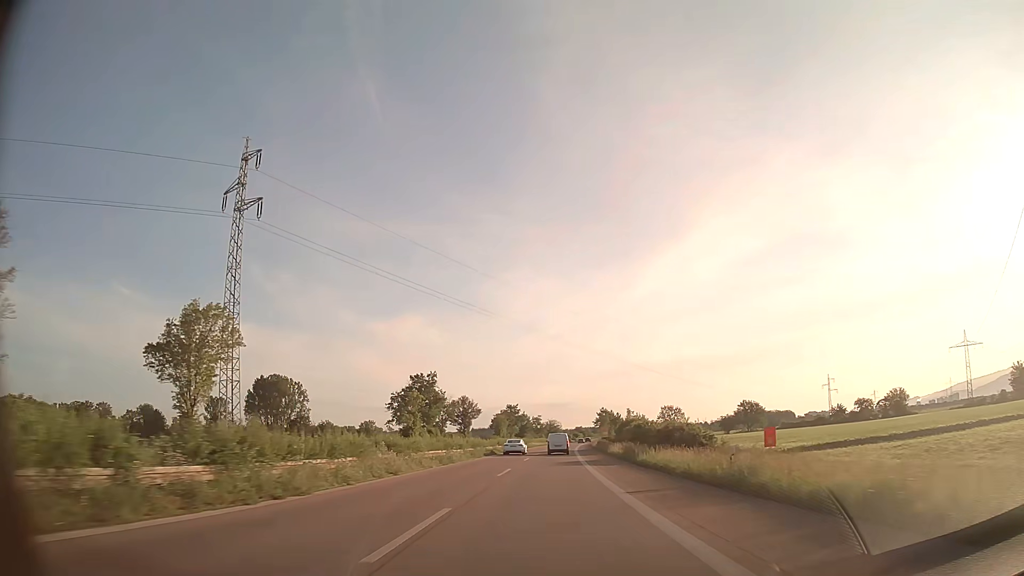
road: trunk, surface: asphalt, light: Day
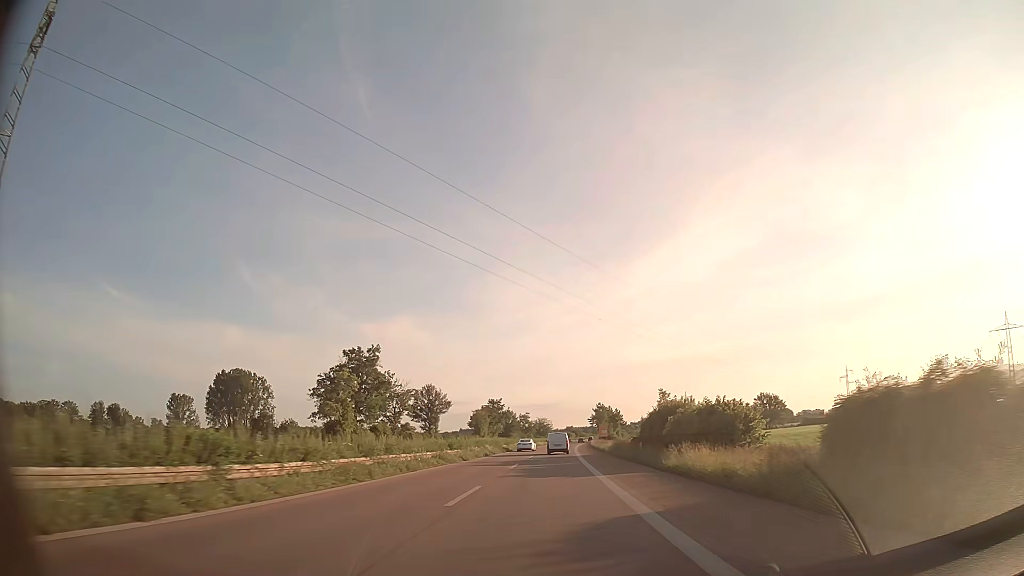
(+0.2, +30.0) m; +1°
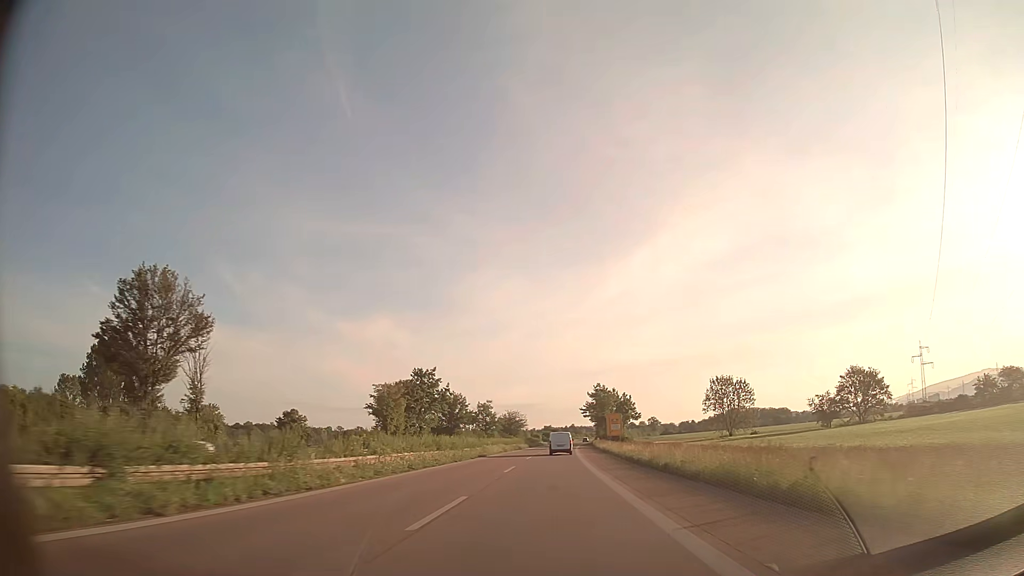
(+1.3, +76.3) m; +2°
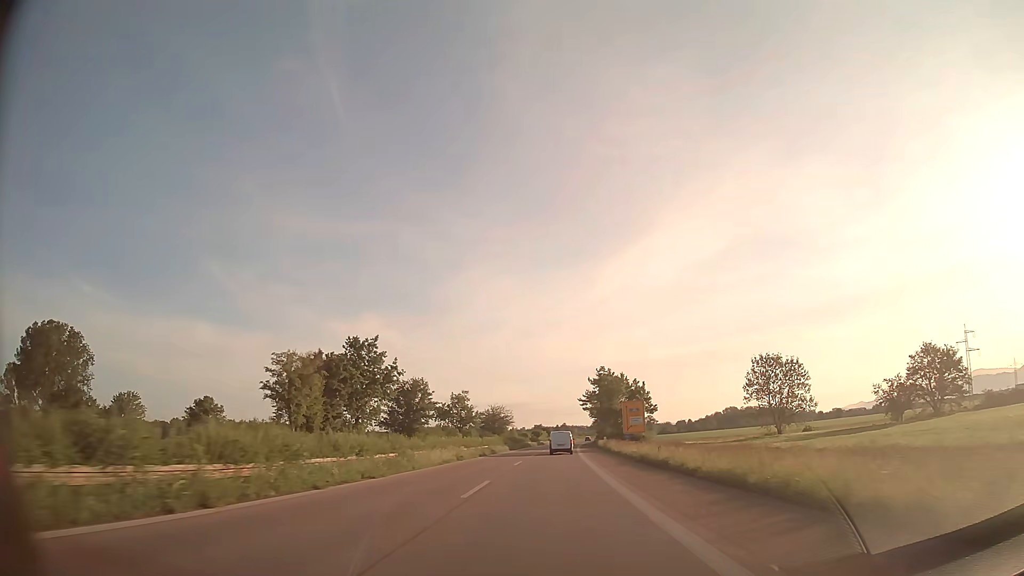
(+0.2, +31.0) m; +1°
(0, +10) (0, +20) (0, +30) (0, +40) (+1, +50) (+1, +60) (+1, +70) (+2, +80) (+2, +90) (+2, +100) m
